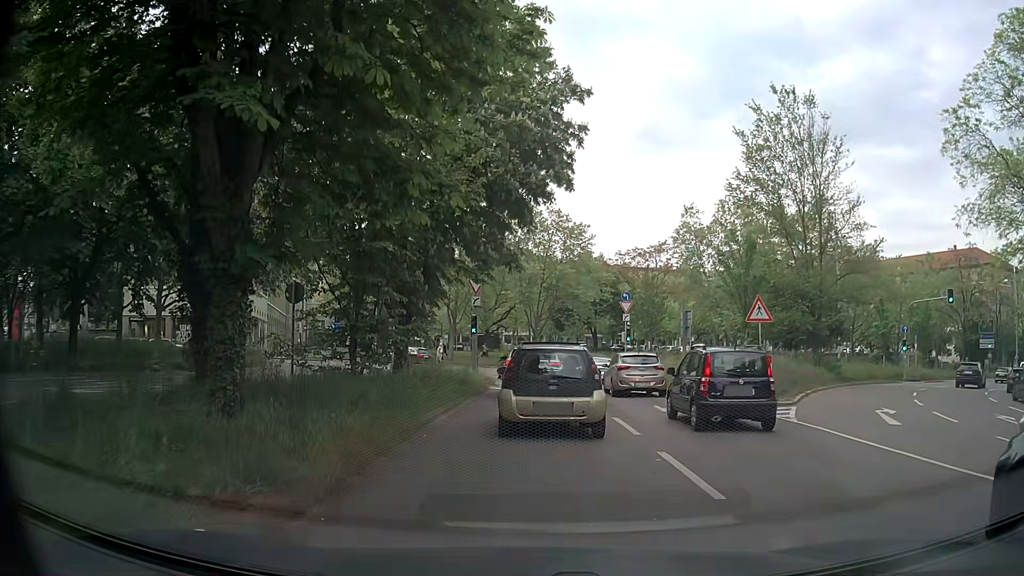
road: primary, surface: asphalt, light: Day
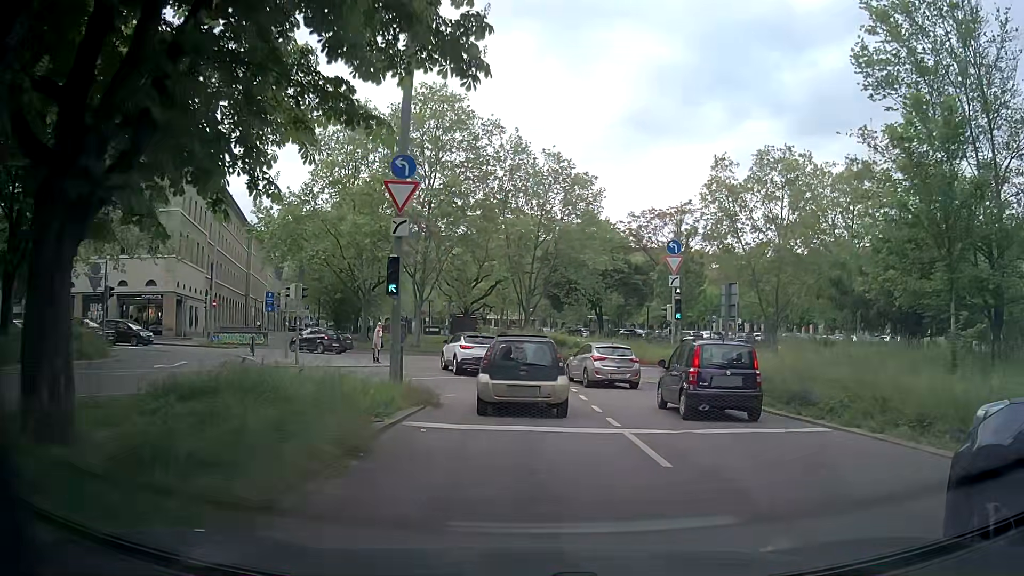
(0.0, +16.4) m; 0°
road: secondary_link
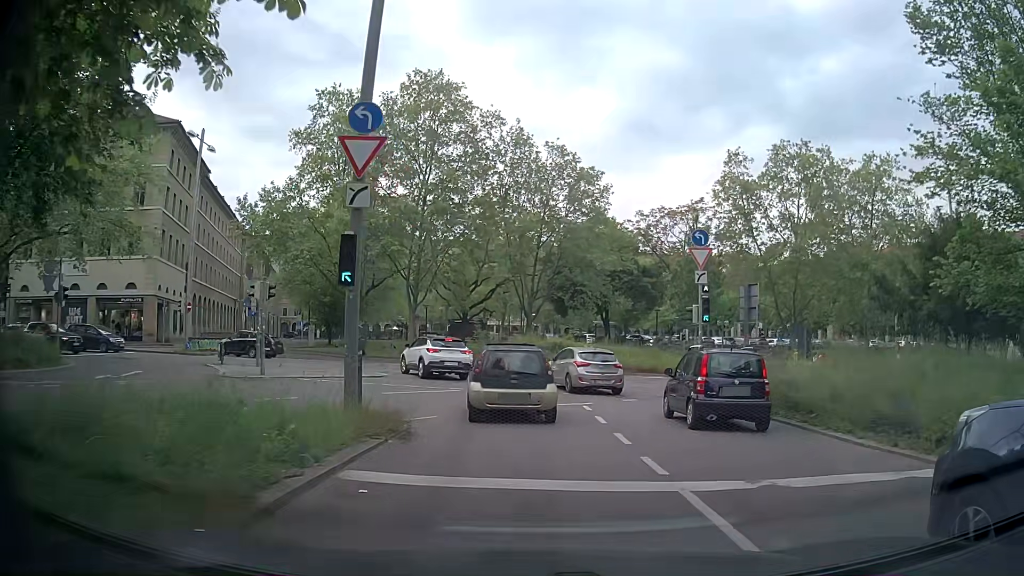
(0.0, +3.8) m; 0°
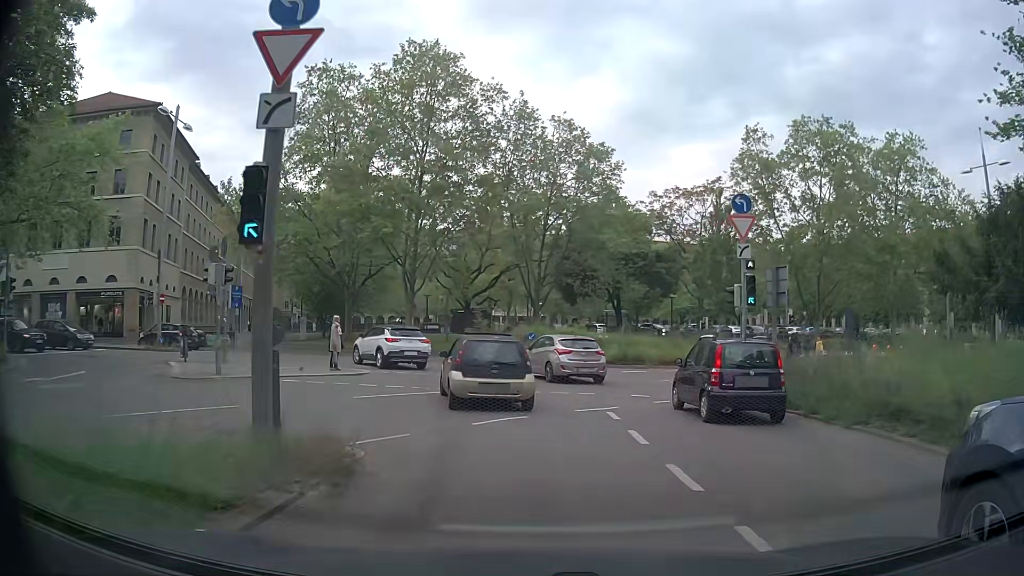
(-0.1, +3.9) m; -2°
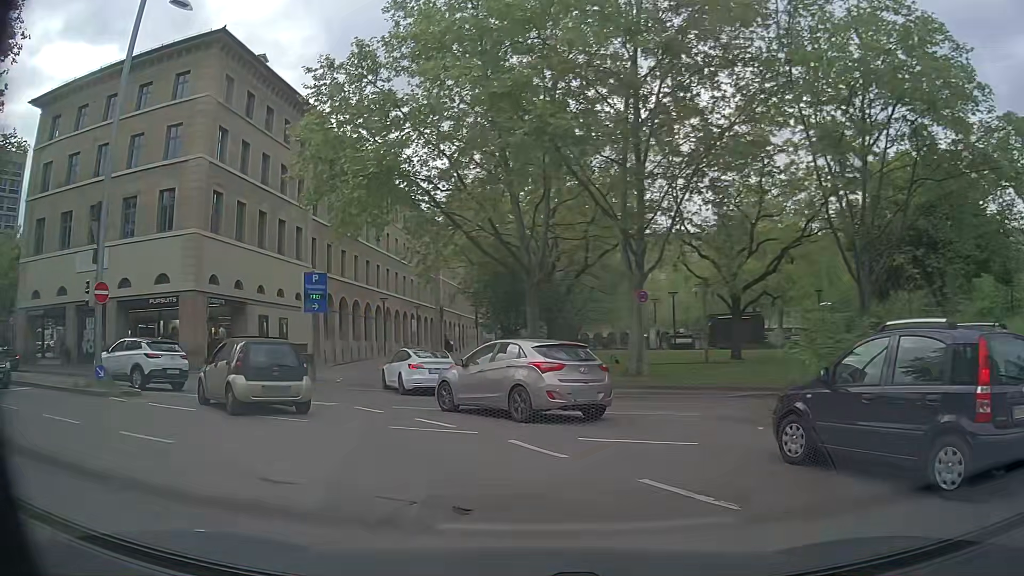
(-2.0, +21.0) m; -20°
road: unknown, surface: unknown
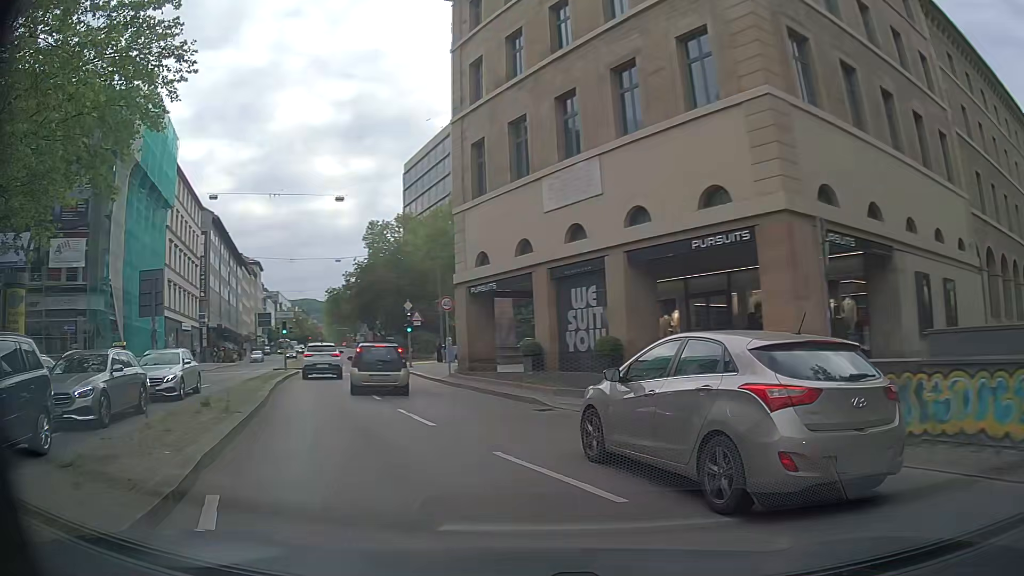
(-7.9, +17.6) m; -51°
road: secondary_link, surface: asphalt
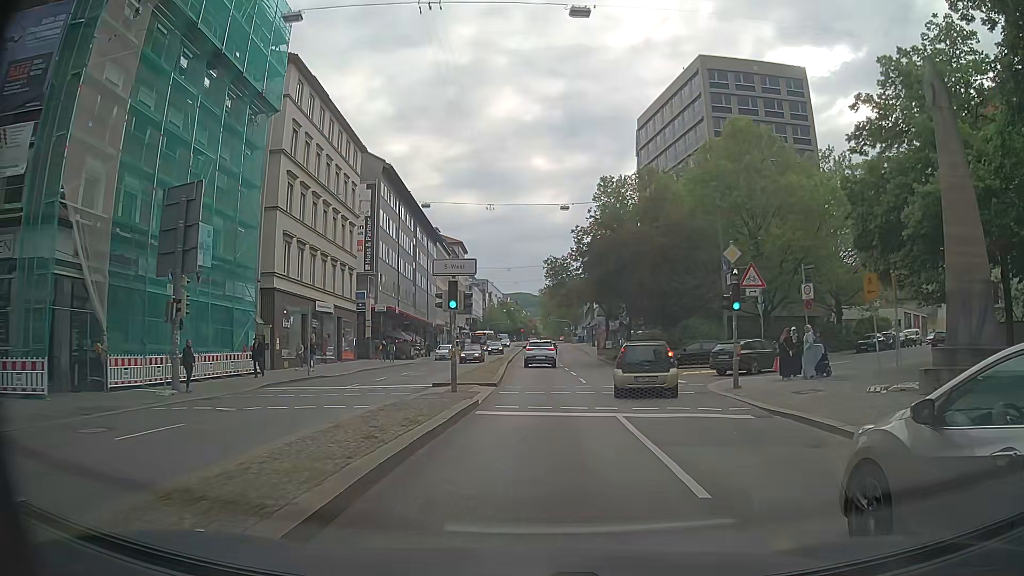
(-7.4, +22.8) m; -20°
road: secondary
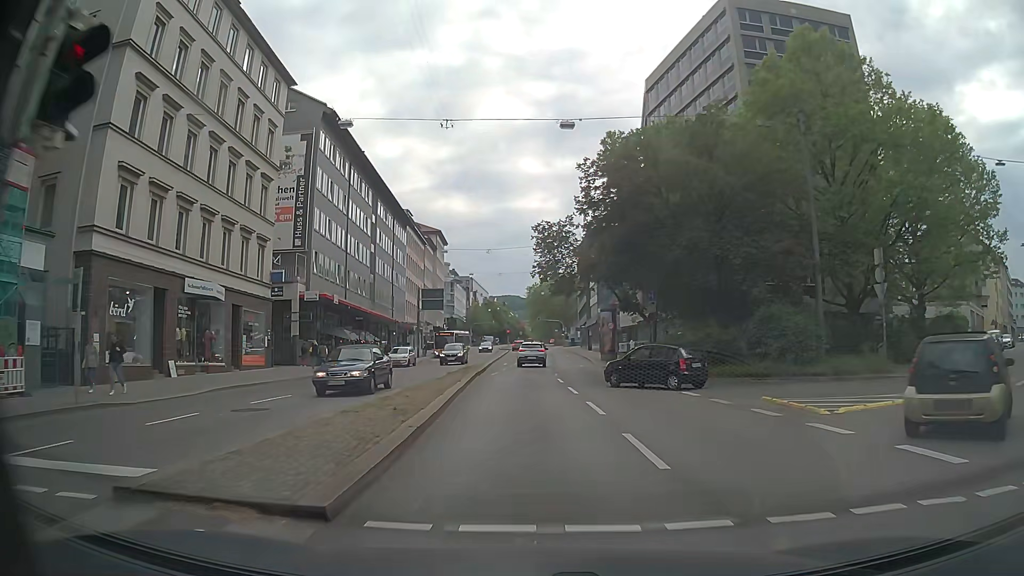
(+0.3, +16.7) m; +1°
